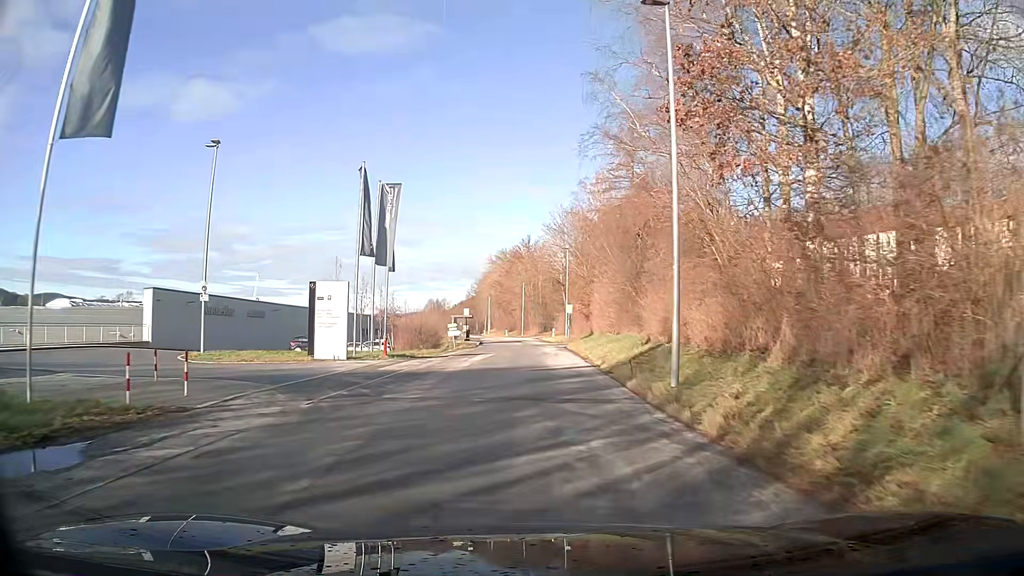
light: Day
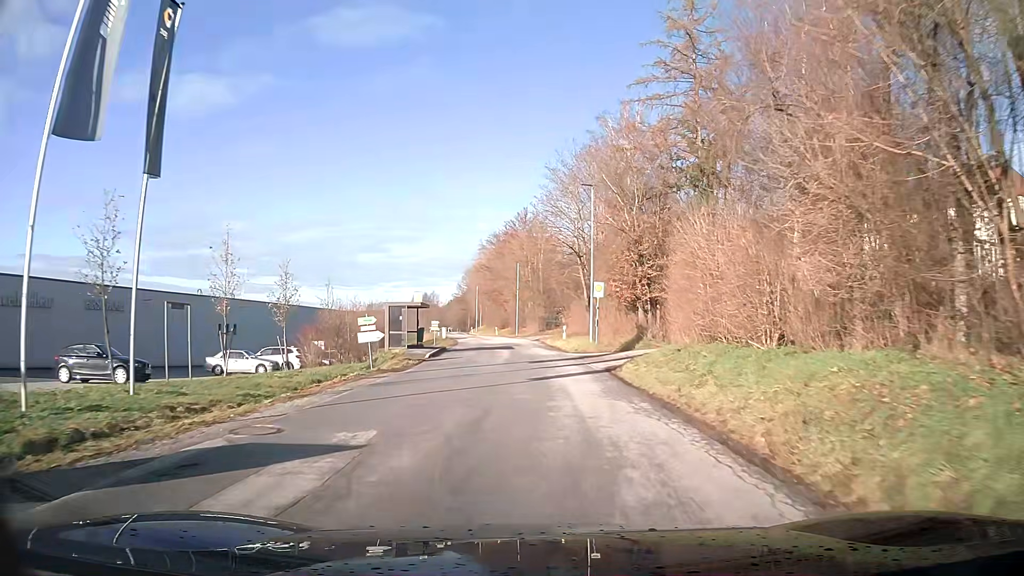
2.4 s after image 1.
(0.0, +26.3) m; 0°
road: tertiary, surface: asphalt
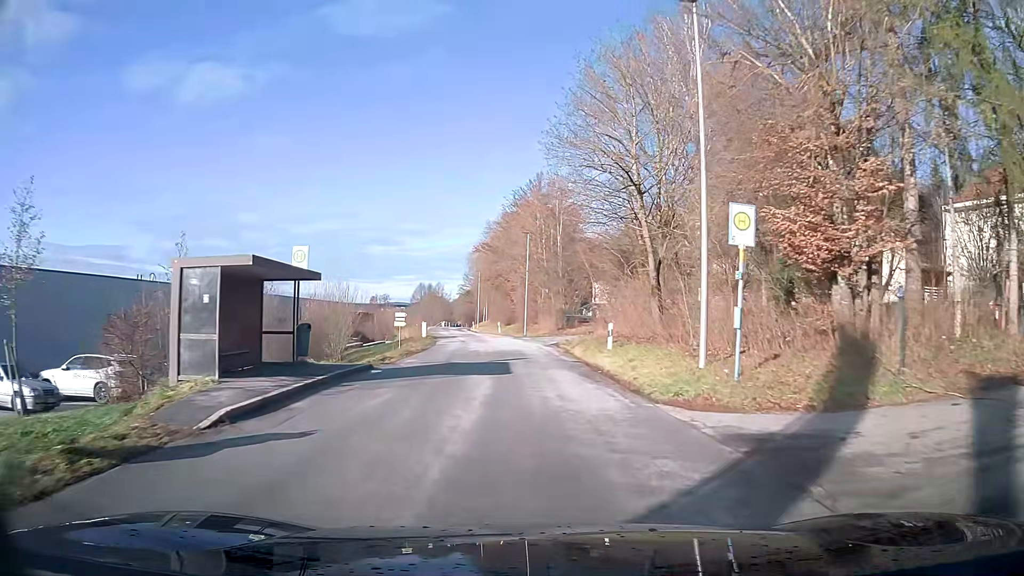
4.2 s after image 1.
(-0.3, +20.6) m; -1°
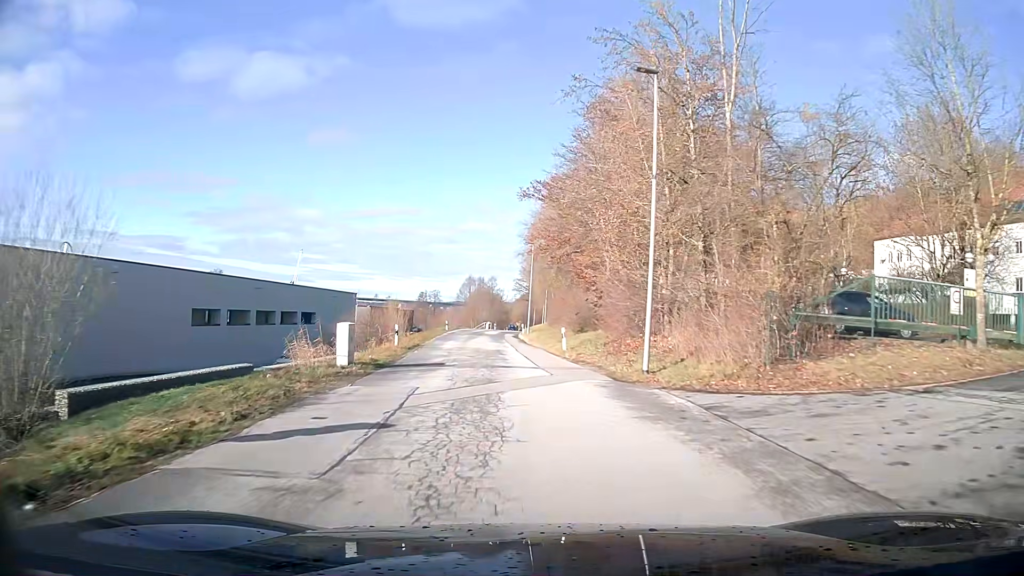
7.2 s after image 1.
(-1.8, +35.5) m; -6°
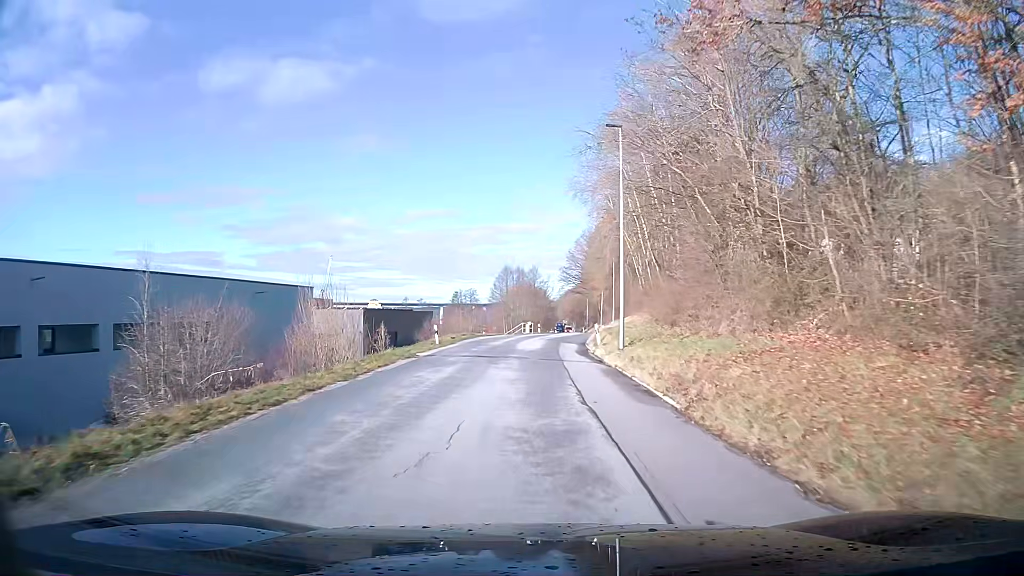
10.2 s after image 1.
(-1.5, +35.6) m; -3°
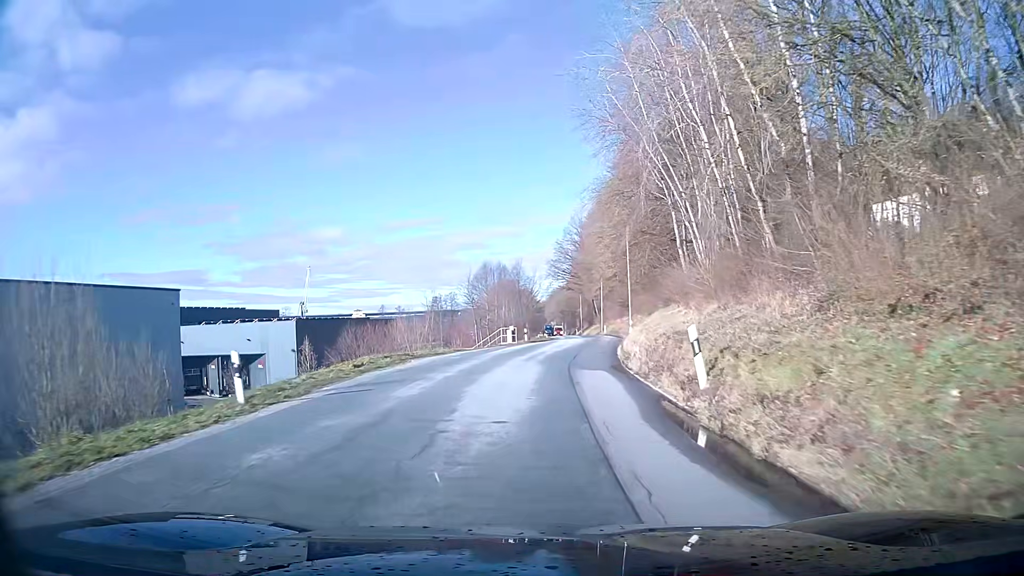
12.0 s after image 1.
(0.0, +21.2) m; +1°
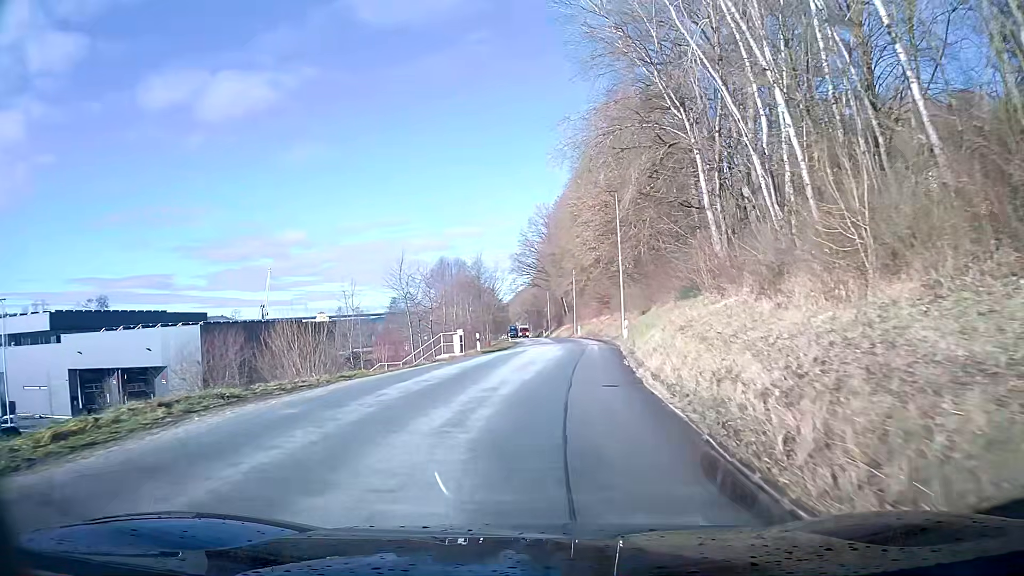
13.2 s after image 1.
(+0.4, +13.7) m; +3°
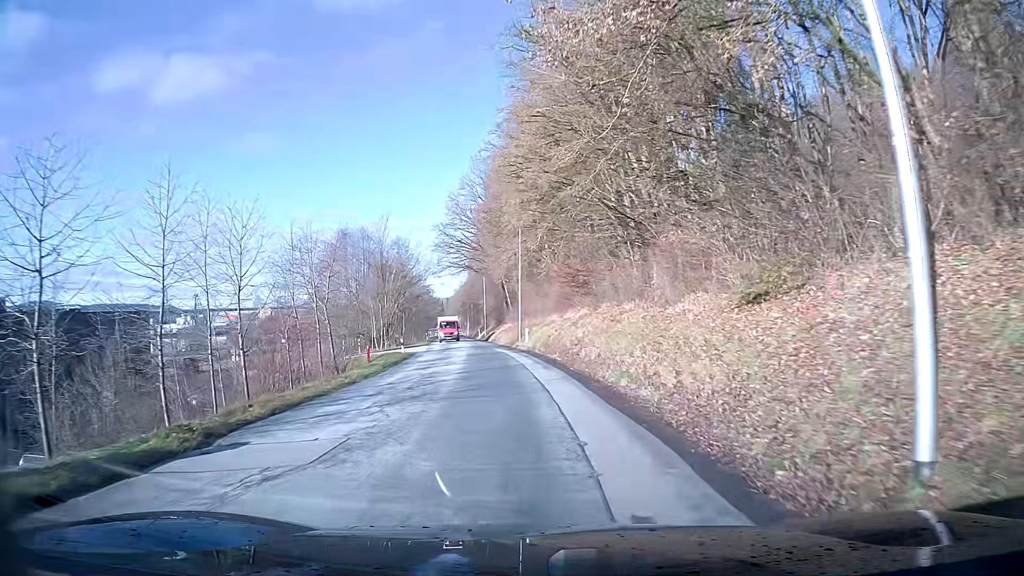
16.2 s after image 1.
(+2.0, +32.7) m; +5°
